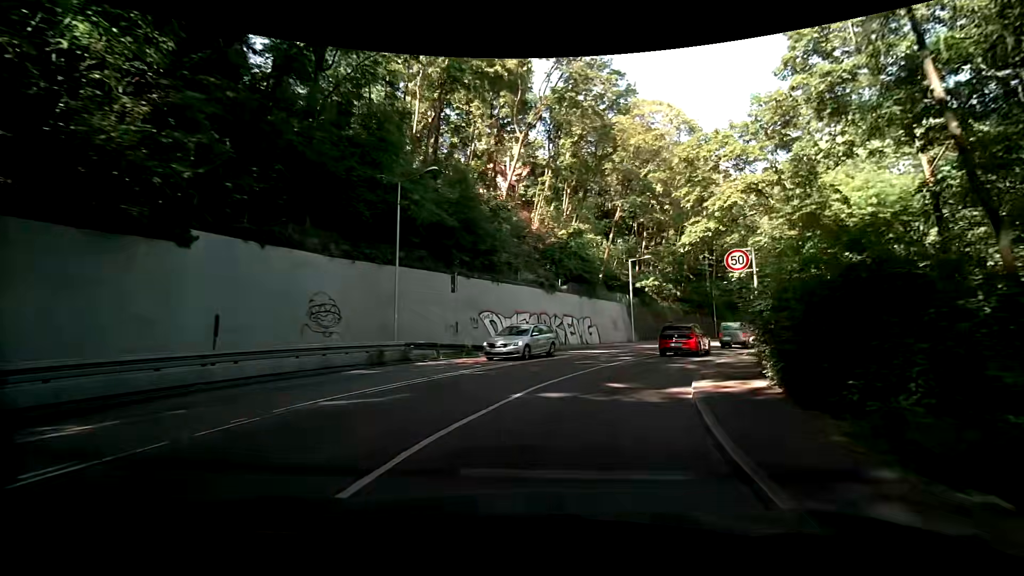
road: secondary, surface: asphalt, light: Day
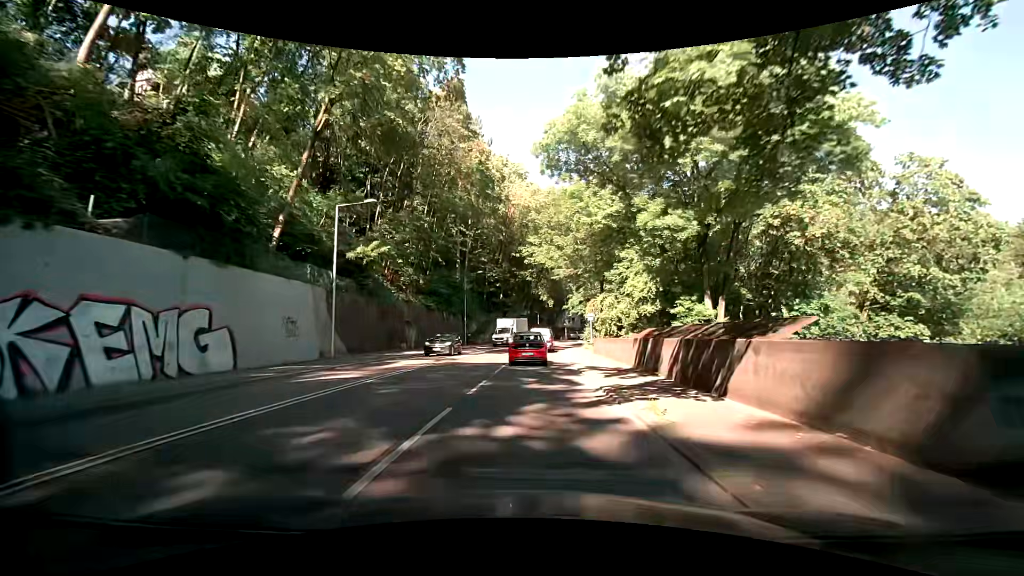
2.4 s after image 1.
(+6.3, +22.7) m; +28°
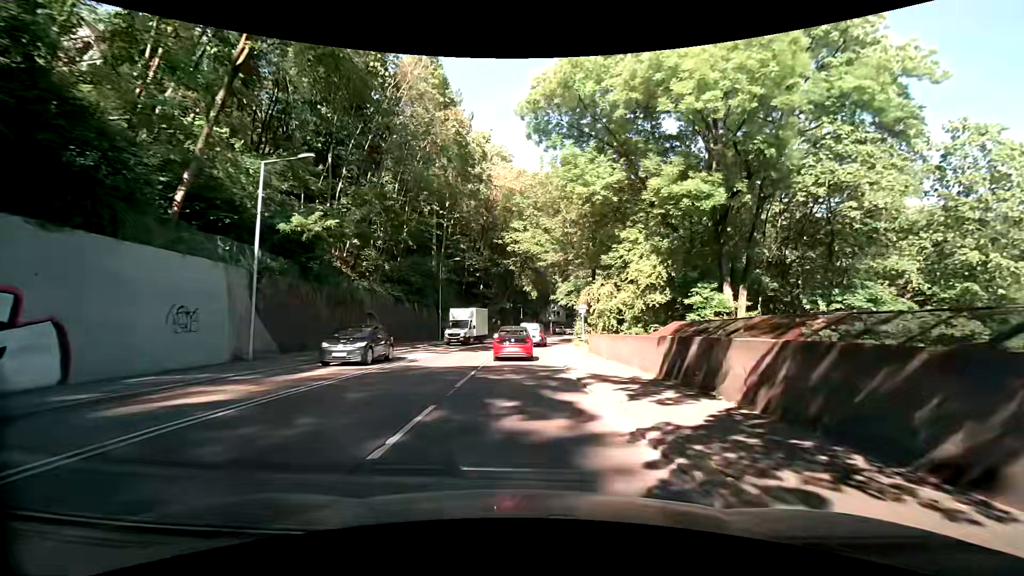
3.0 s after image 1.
(+0.2, +6.0) m; +3°
(0, +10) (0, +20) (+1, +30) (+1, +40) (+3, +50) (+6, +59) (+10, +68) (+16, +77) (+22, +84) (+30, +90) m
